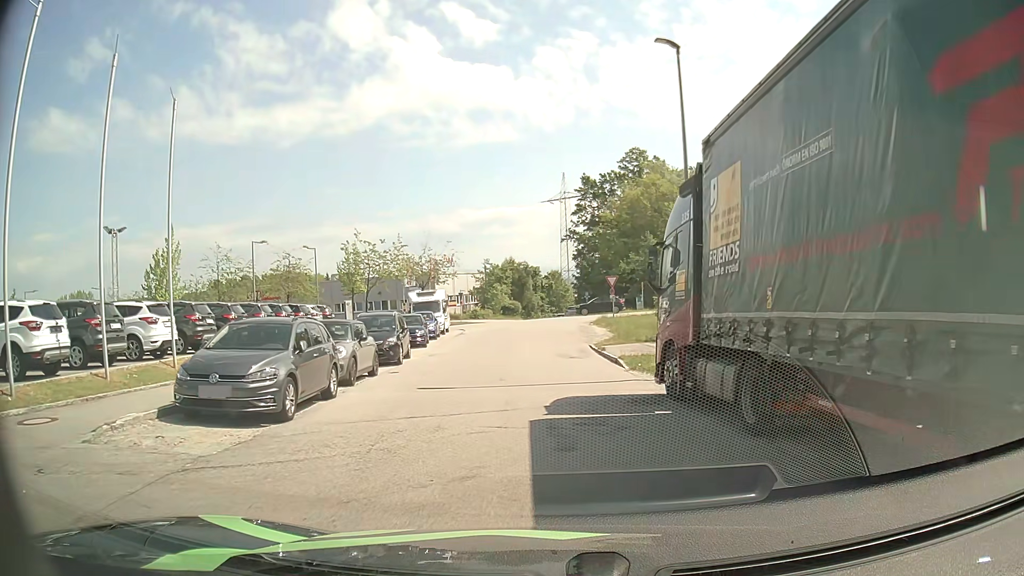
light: Day
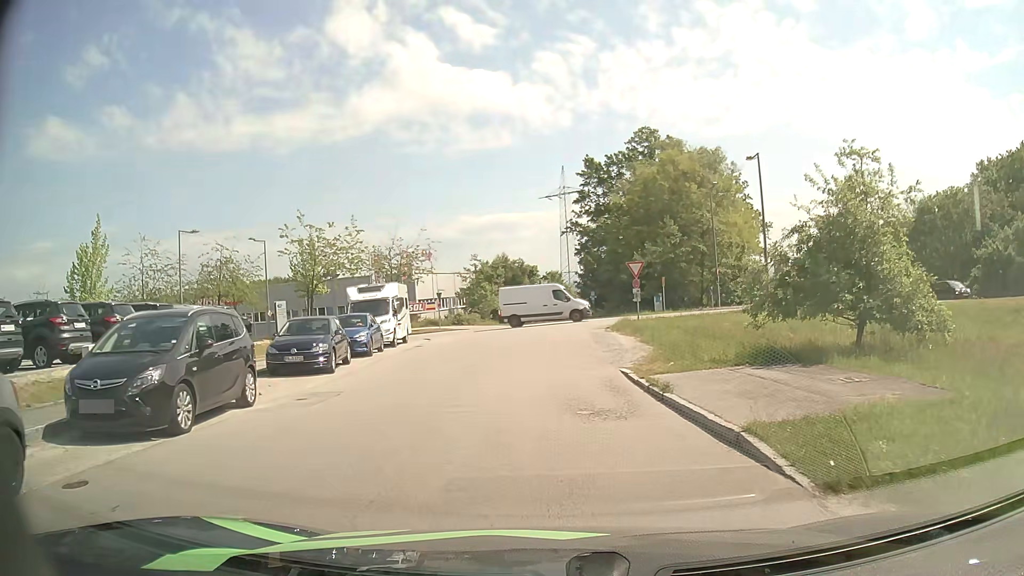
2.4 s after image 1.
(+0.1, +12.8) m; +1°
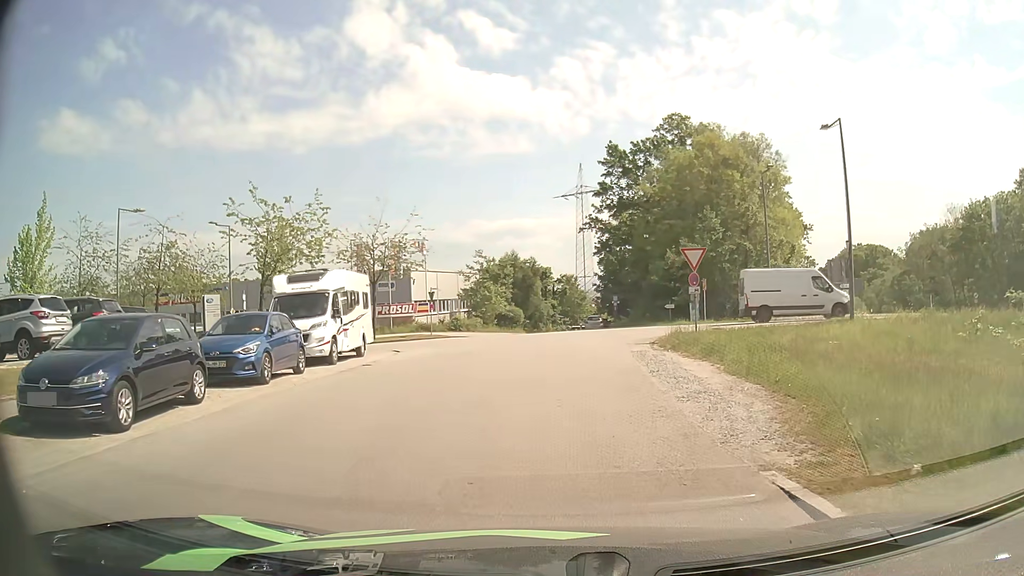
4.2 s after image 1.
(-0.2, +9.6) m; -1°
